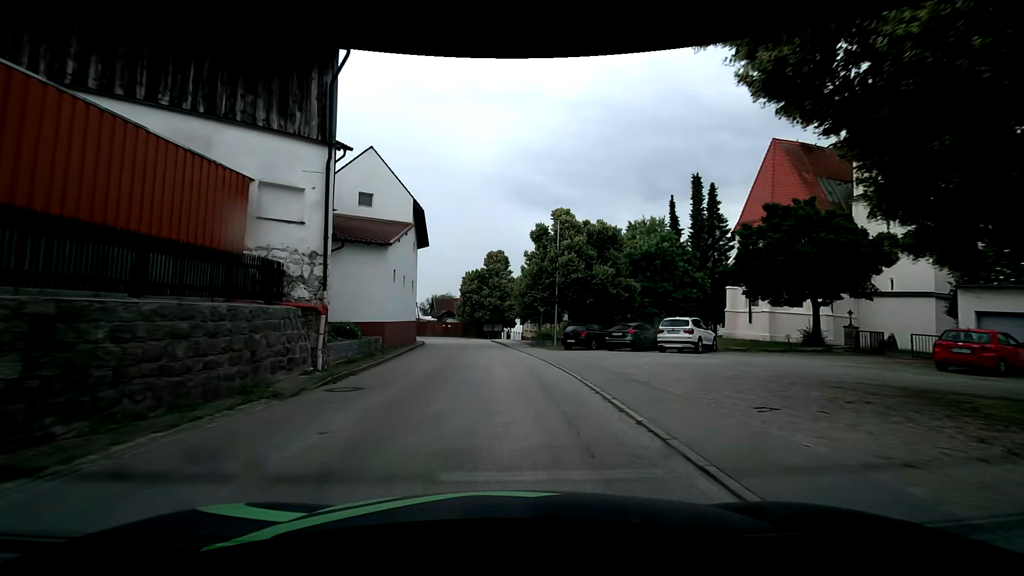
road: tertiary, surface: asphalt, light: Day
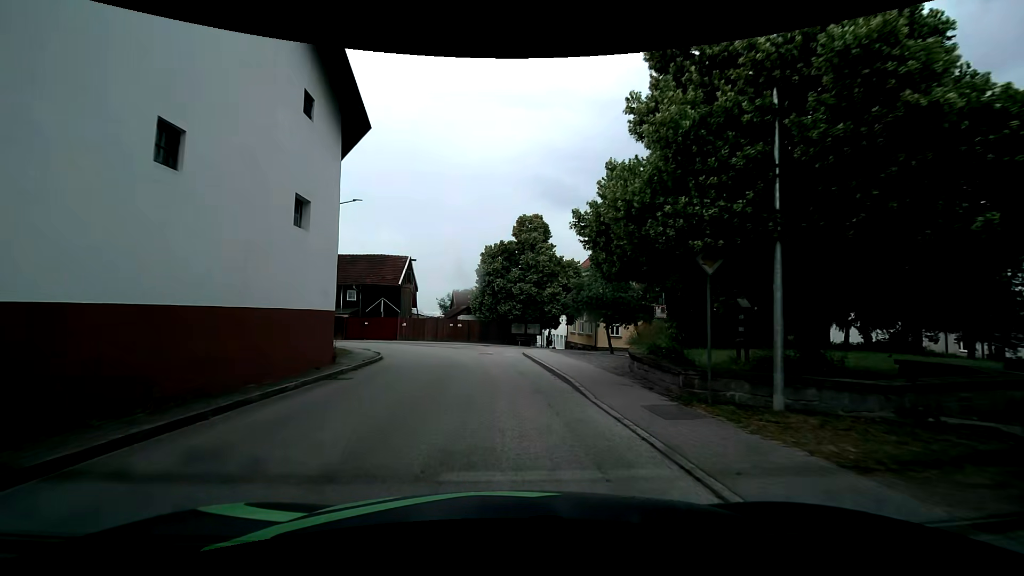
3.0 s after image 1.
(-0.5, +23.4) m; -3°
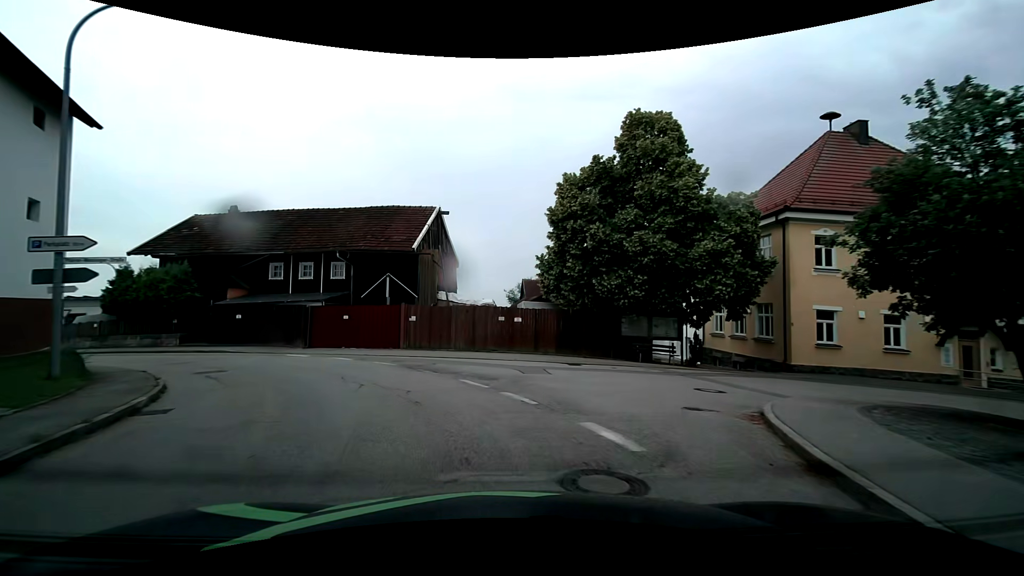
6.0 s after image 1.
(-1.0, +22.1) m; -9°
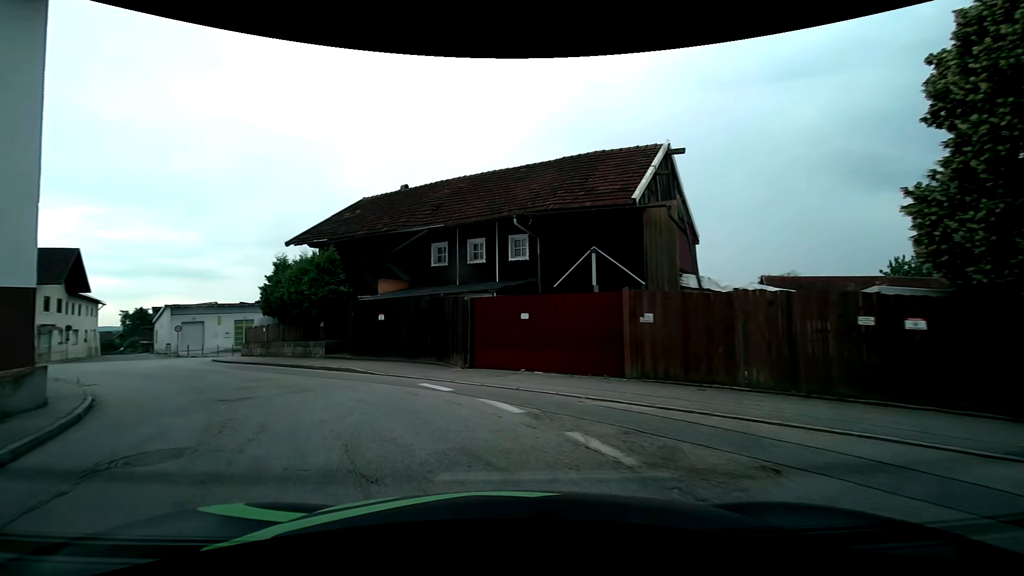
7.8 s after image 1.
(-2.0, +11.5) m; -23°
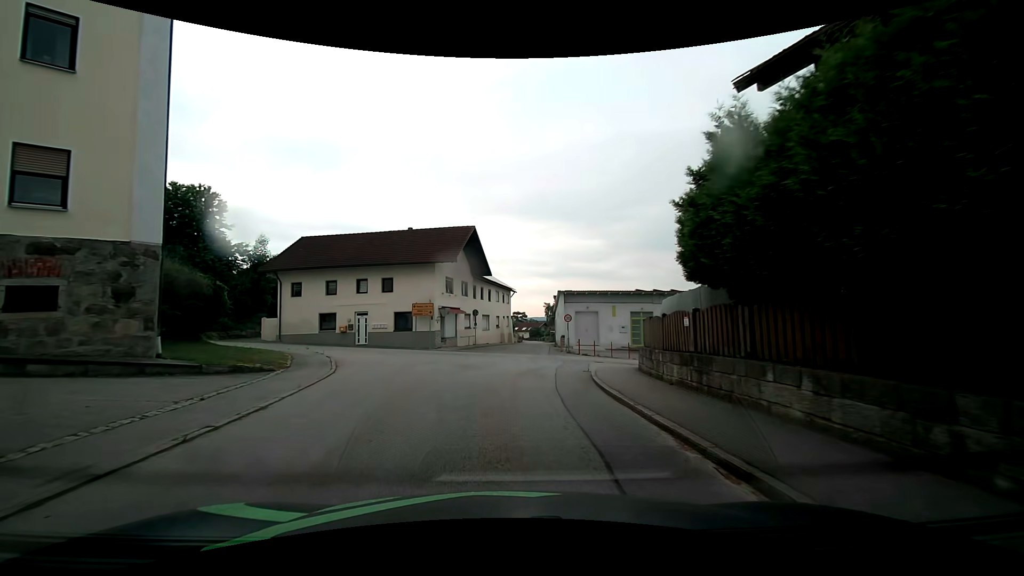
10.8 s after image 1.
(-7.0, +16.5) m; -43°
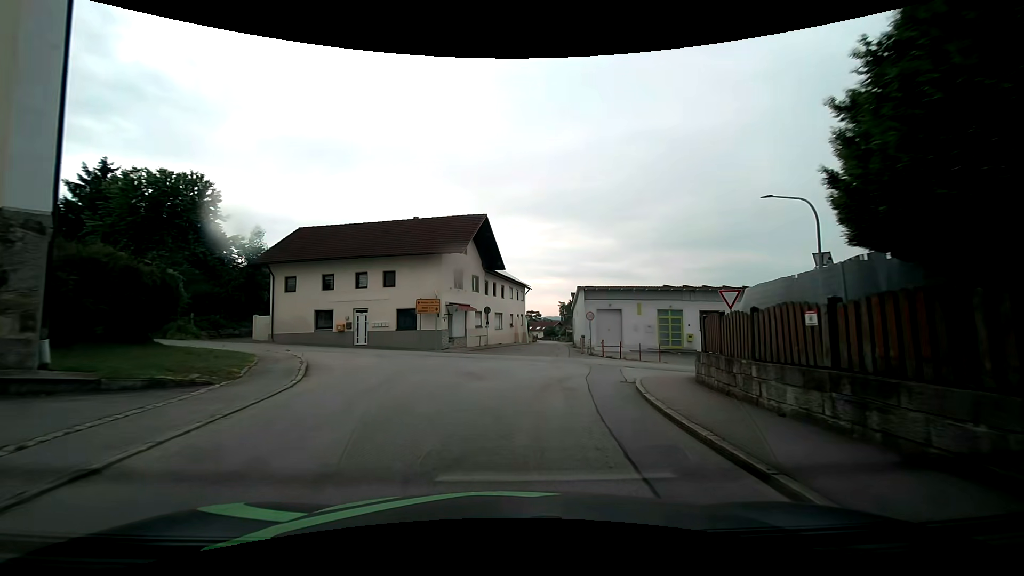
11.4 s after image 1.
(-0.1, +3.9) m; -2°
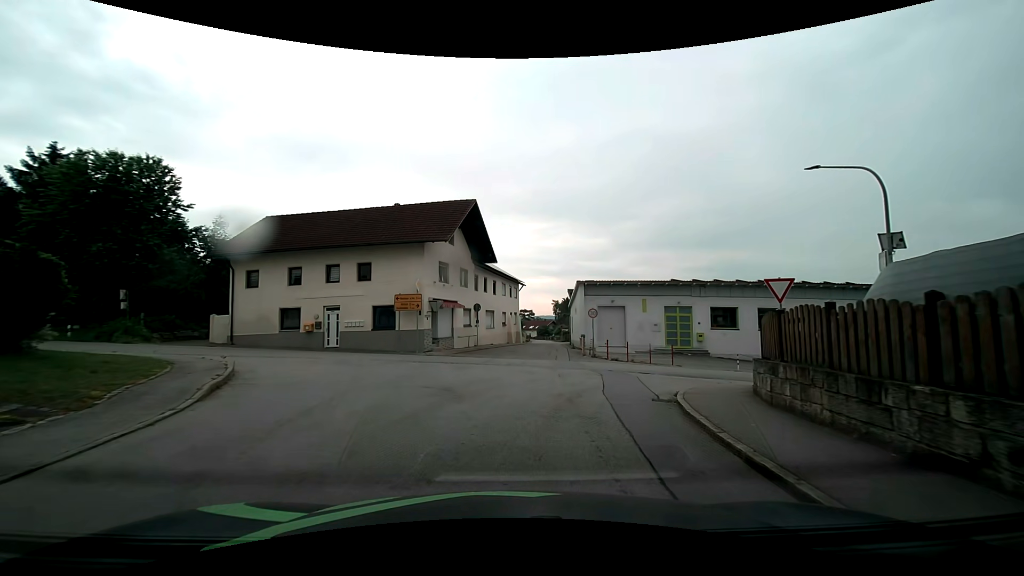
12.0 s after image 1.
(0.0, +3.9) m; +1°
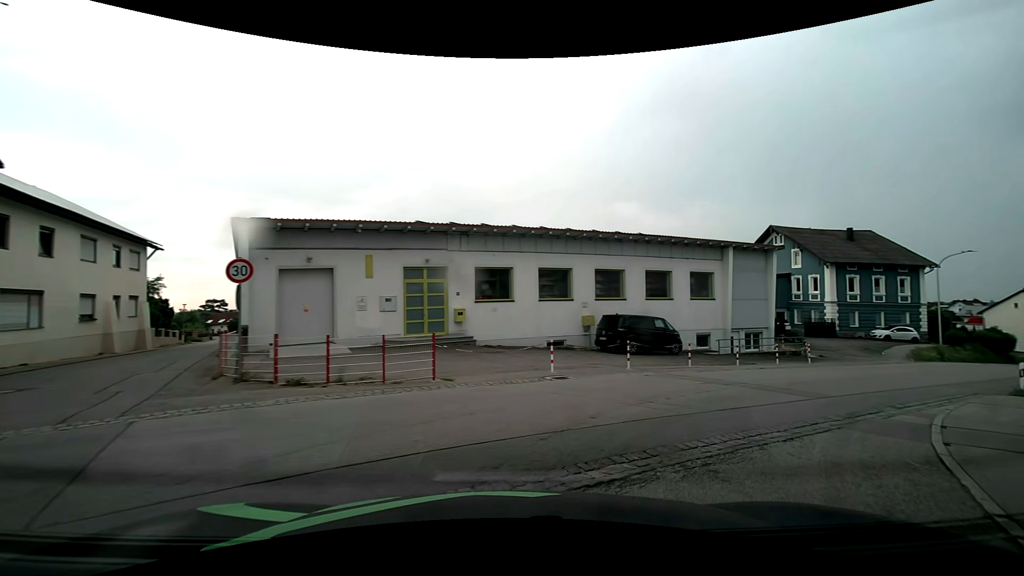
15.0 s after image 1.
(+3.2, +16.6) m; +30°
(+3, +9) (+10, +16) (+18, +23) (+26, +28) (+34, +34) (+43, +39) (+52, +44) (+61, +49) (+69, +53) (+78, +58) m
